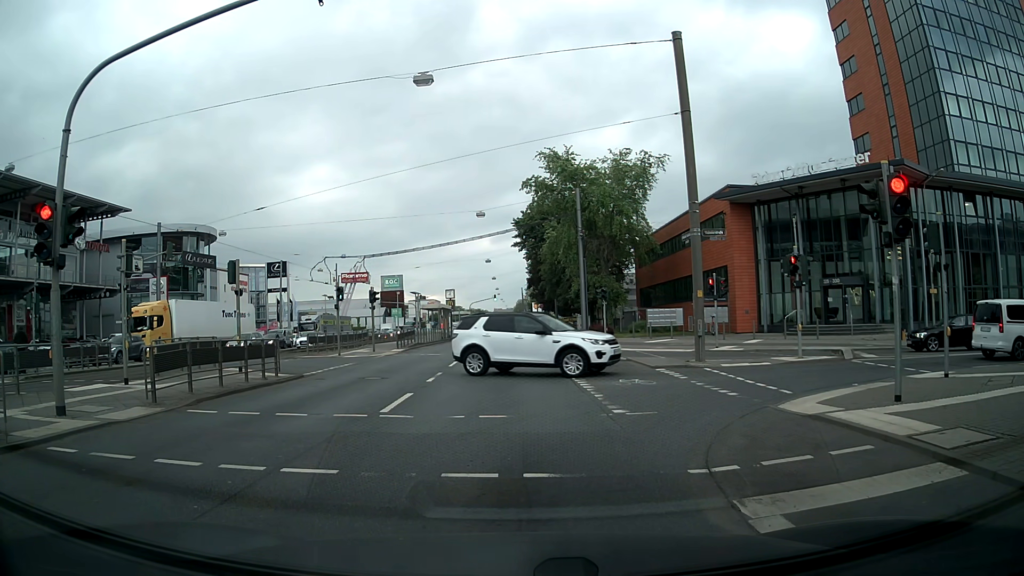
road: primary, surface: asphalt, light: Day
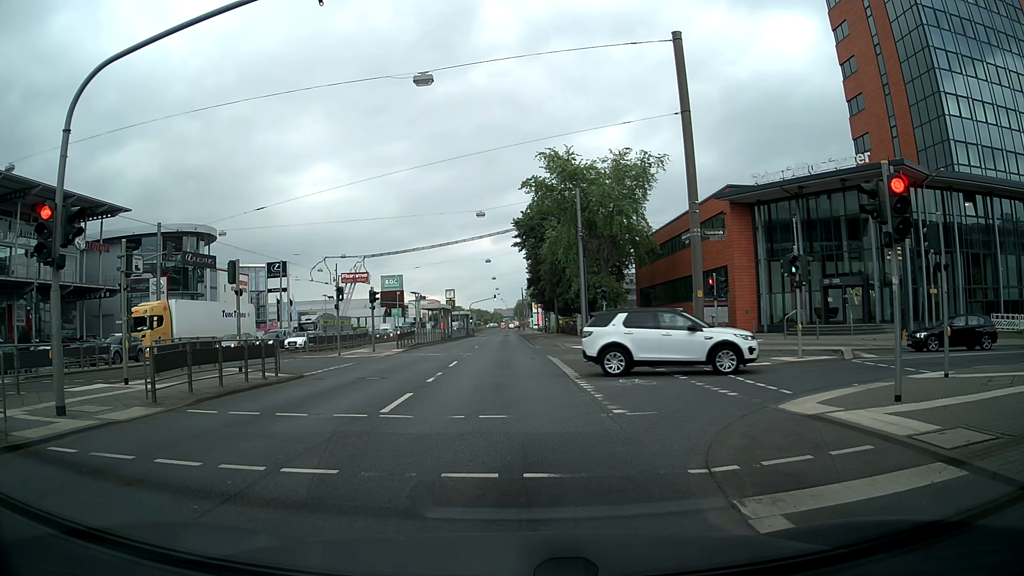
(0.0, 0.0) m; 0°
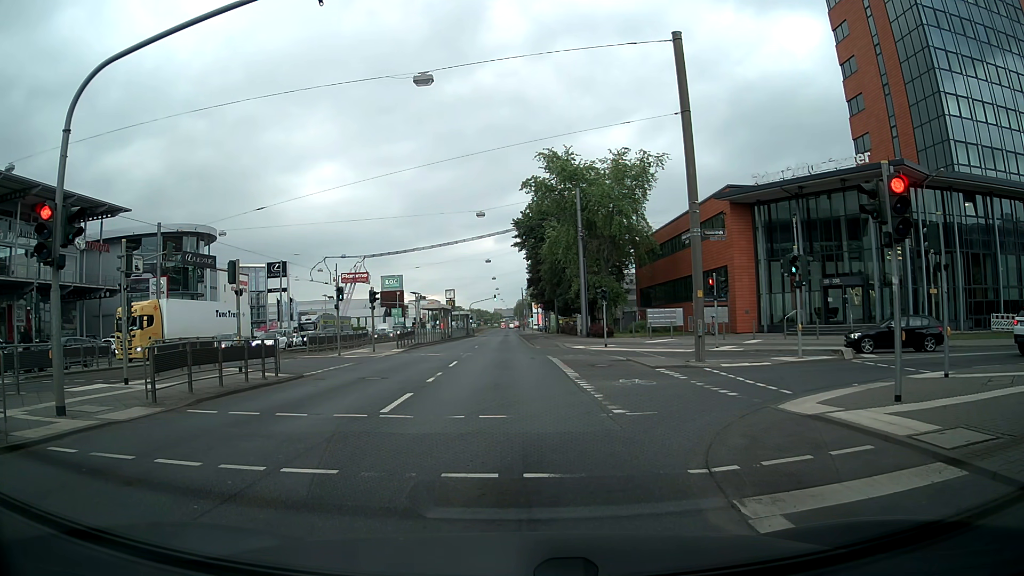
(0.0, 0.0) m; 0°
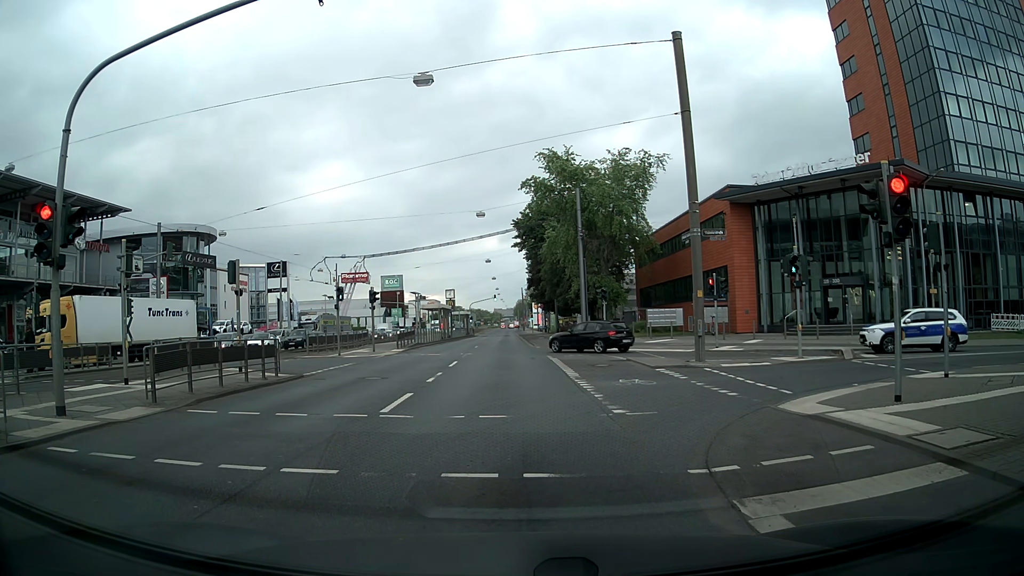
(0.0, 0.0) m; 0°
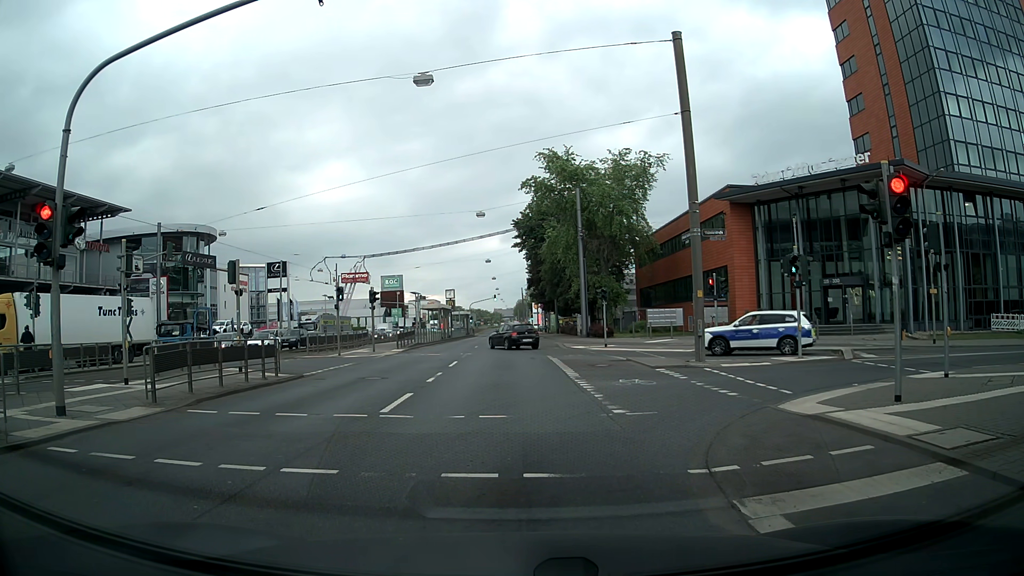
(0.0, 0.0) m; 0°
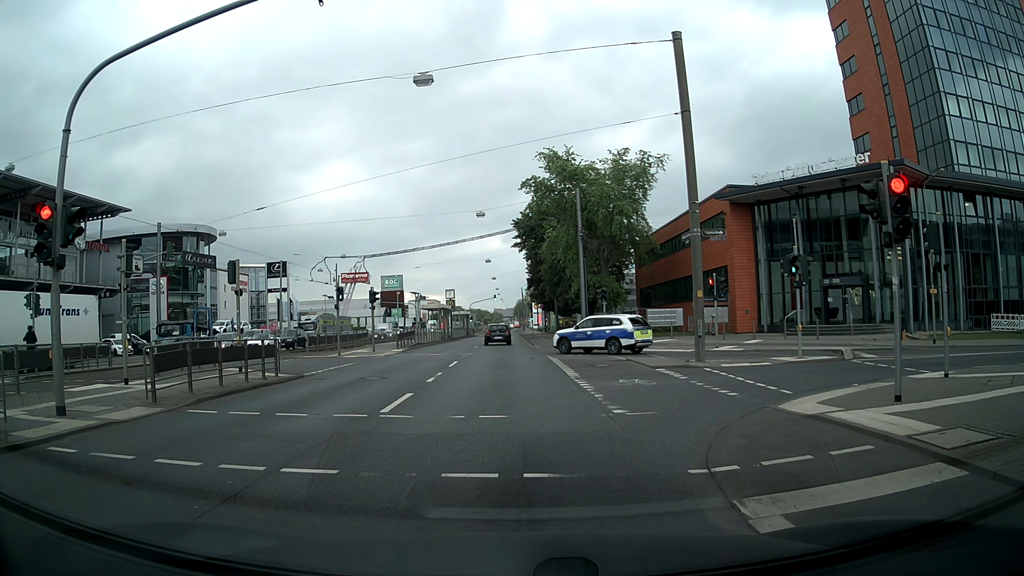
(0.0, 0.0) m; 0°
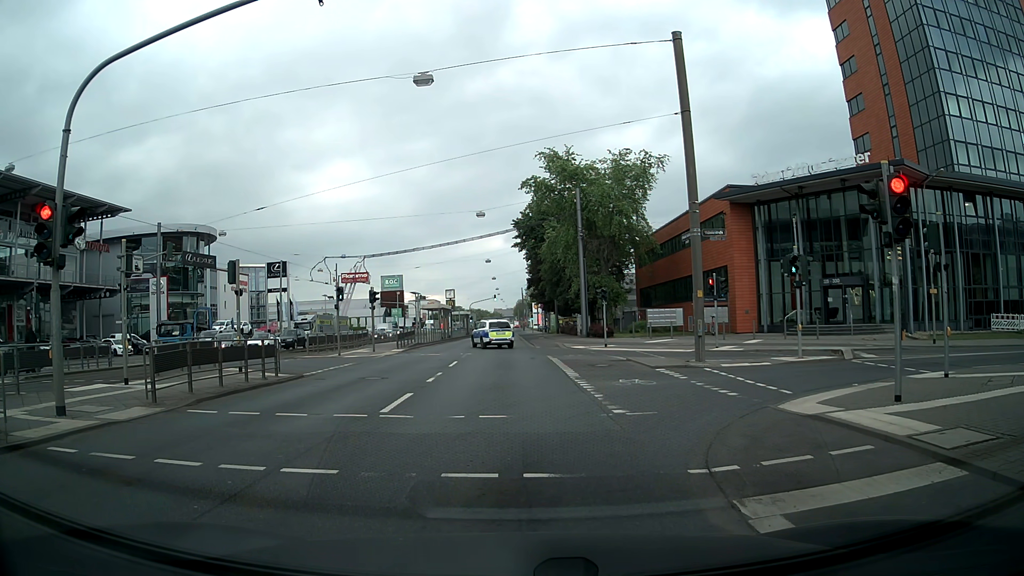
(0.0, 0.0) m; 0°
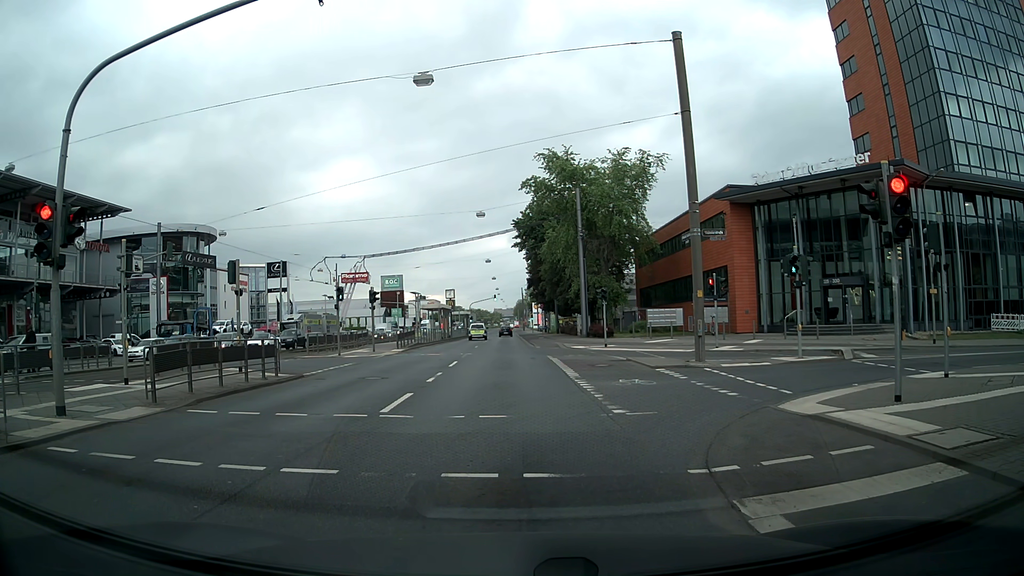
(0.0, 0.0) m; 0°
